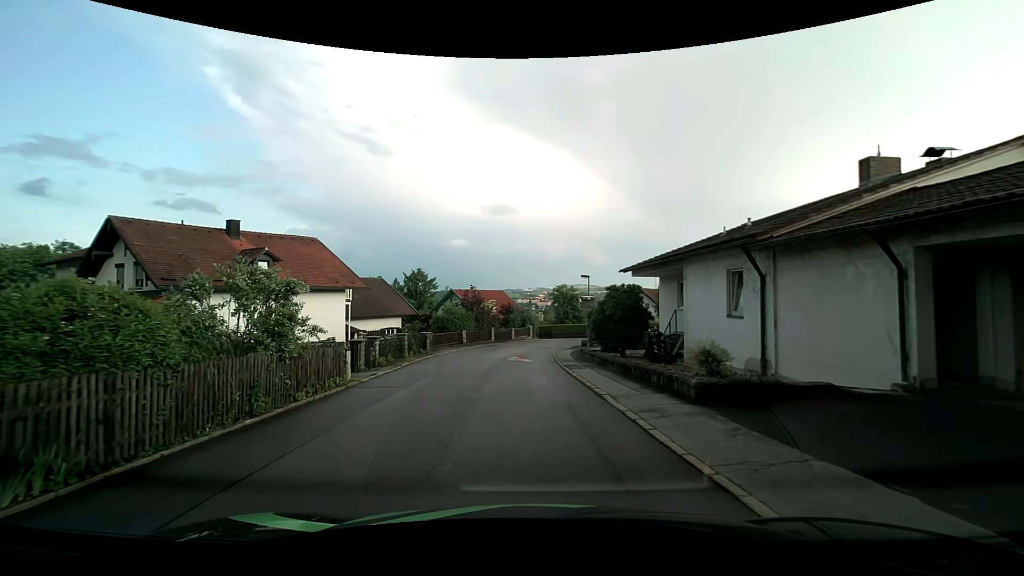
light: Day
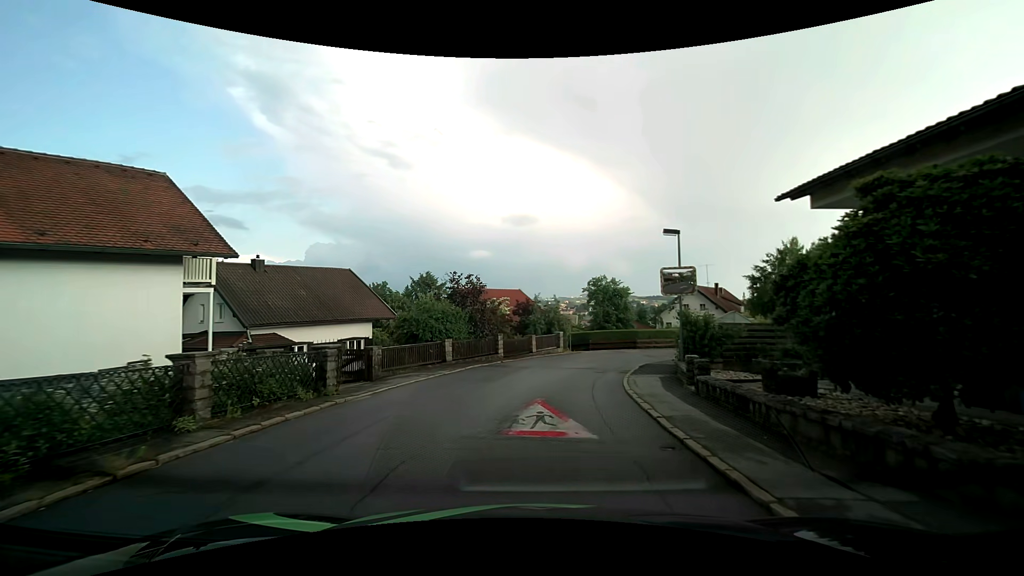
(-0.4, +15.9) m; -2°
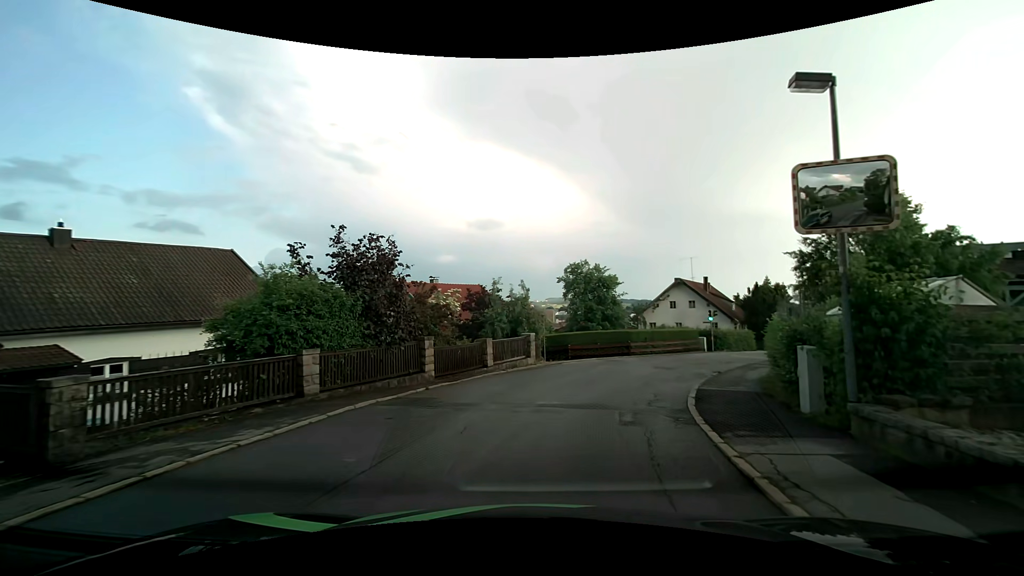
(+0.2, +10.5) m; +3°
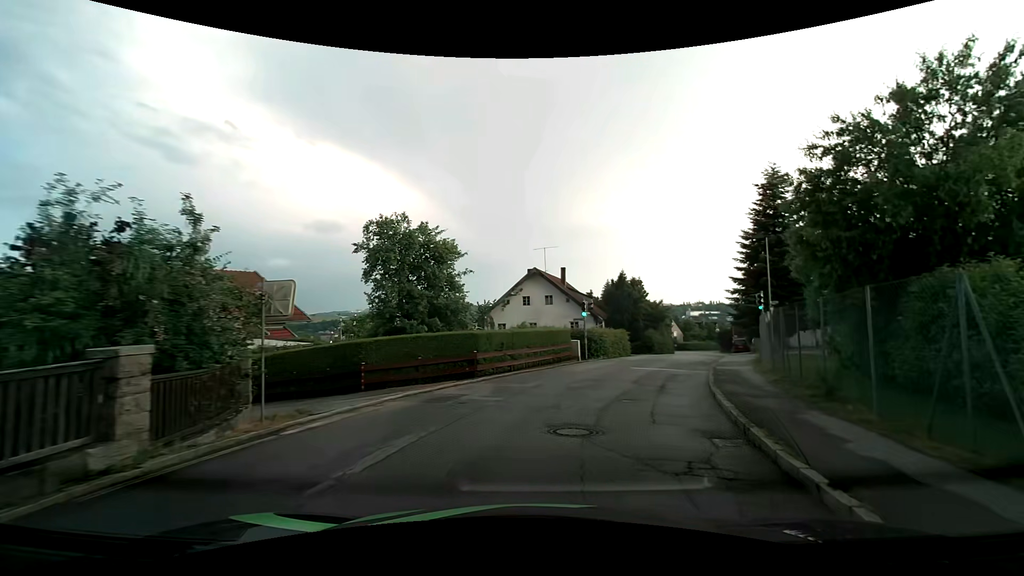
(+2.0, +14.0) m; +18°
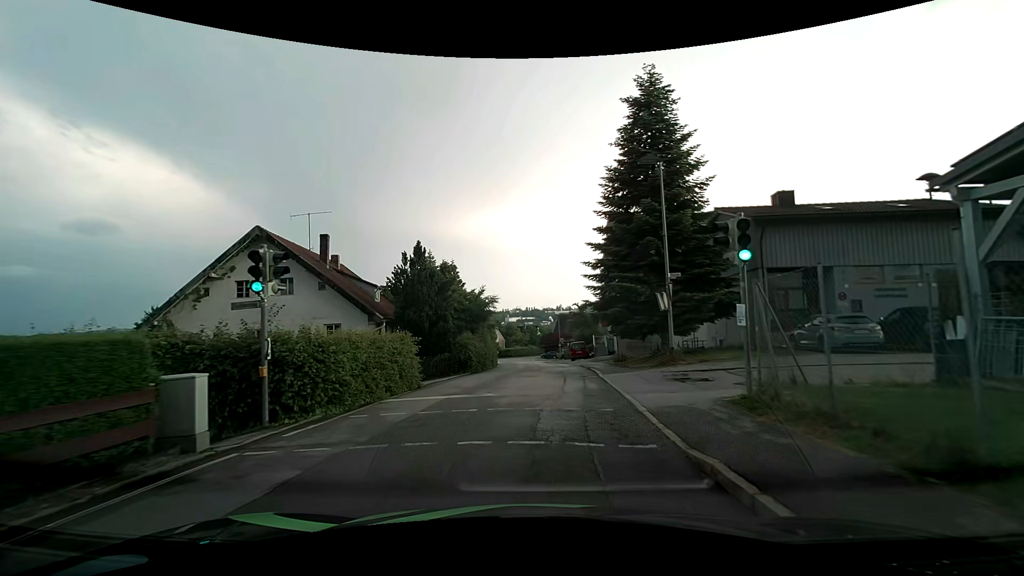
(+4.3, +18.7) m; +21°
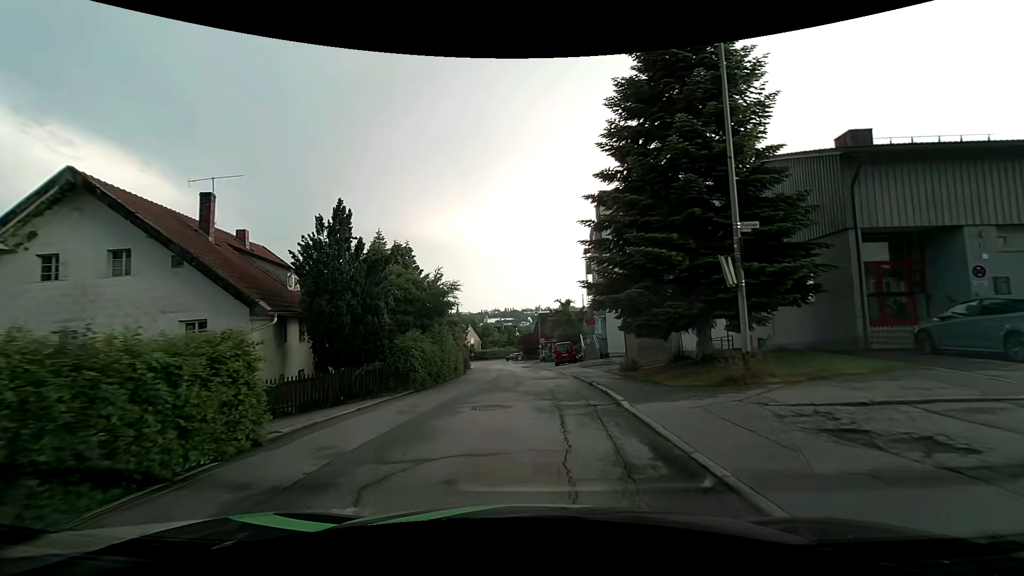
(+0.2, +8.7) m; +2°
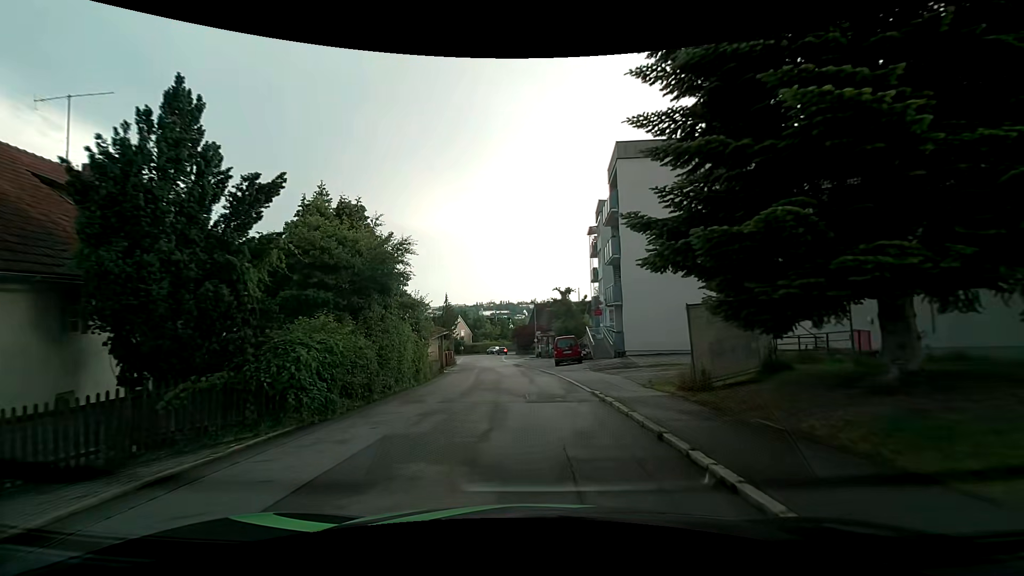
(+0.1, +8.8) m; +1°
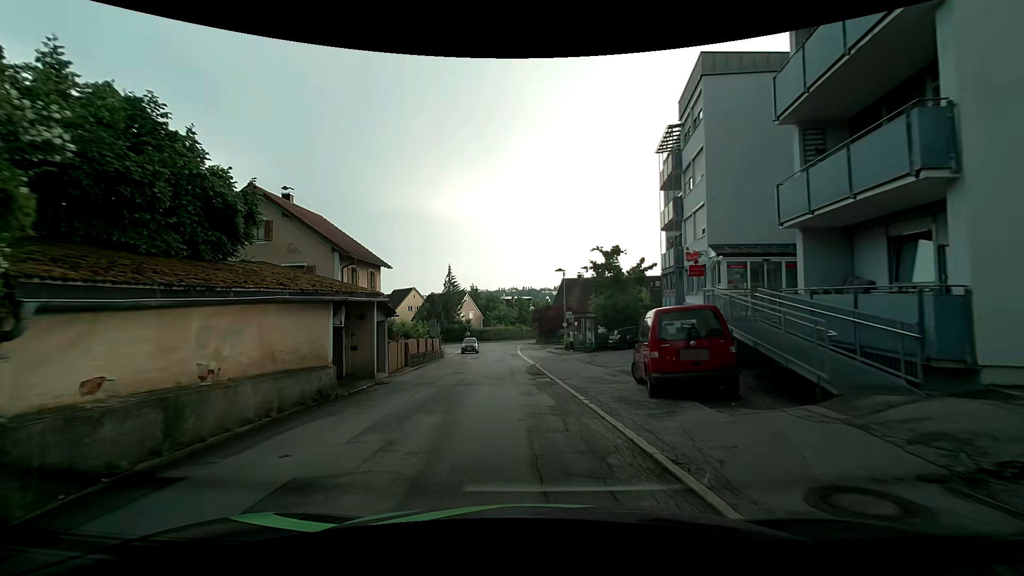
(-0.5, +21.7) m; -2°
(0, +10) (-1, +20) (-1, +30) (-2, +40) (-3, +50) (-3, +60) (-3, +70) (-1, +80) (+2, +89) (+6, +98) m
